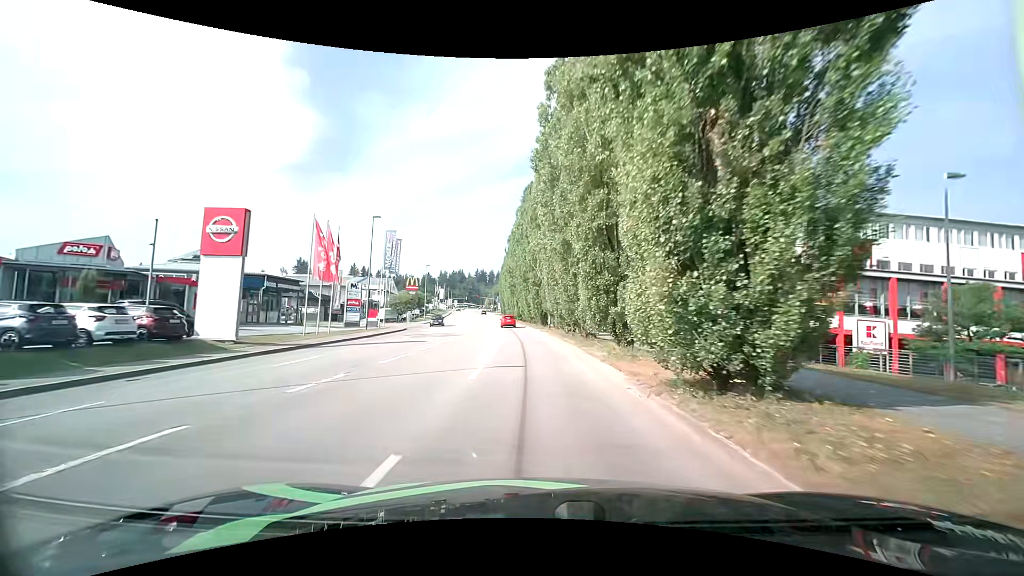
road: tertiary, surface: asphalt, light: Day
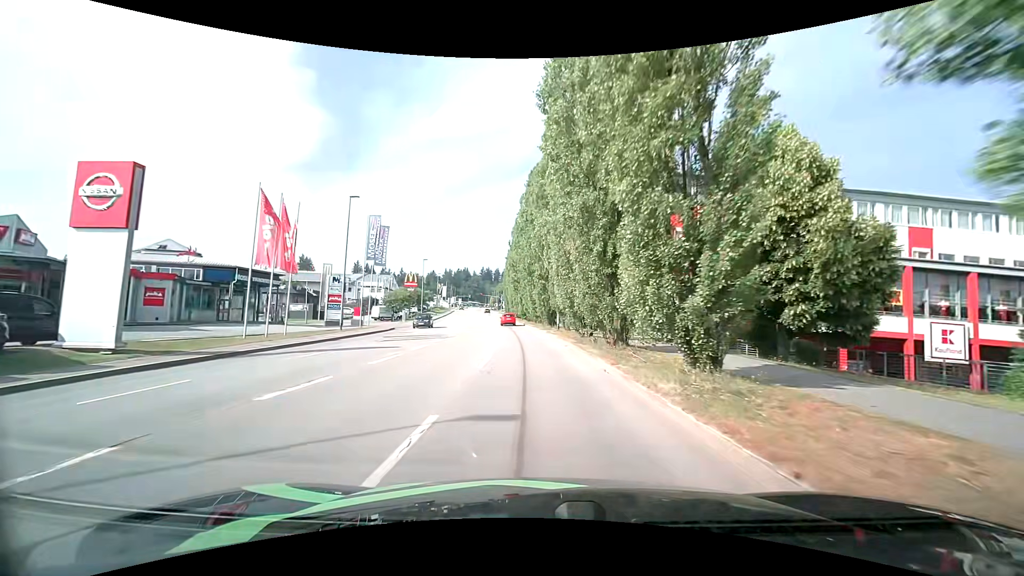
(0.0, +7.2) m; 0°
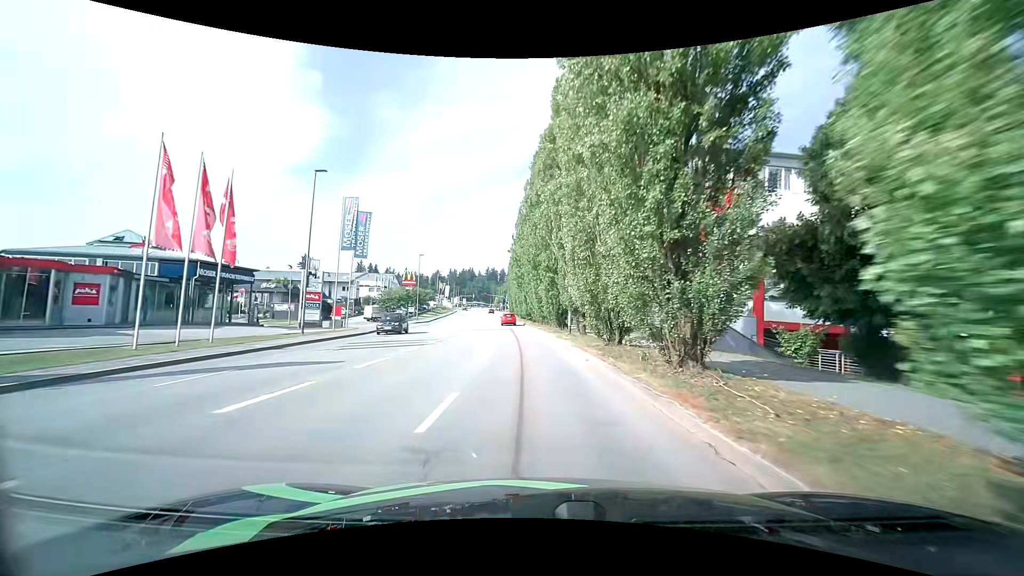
(-0.1, +7.2) m; -1°
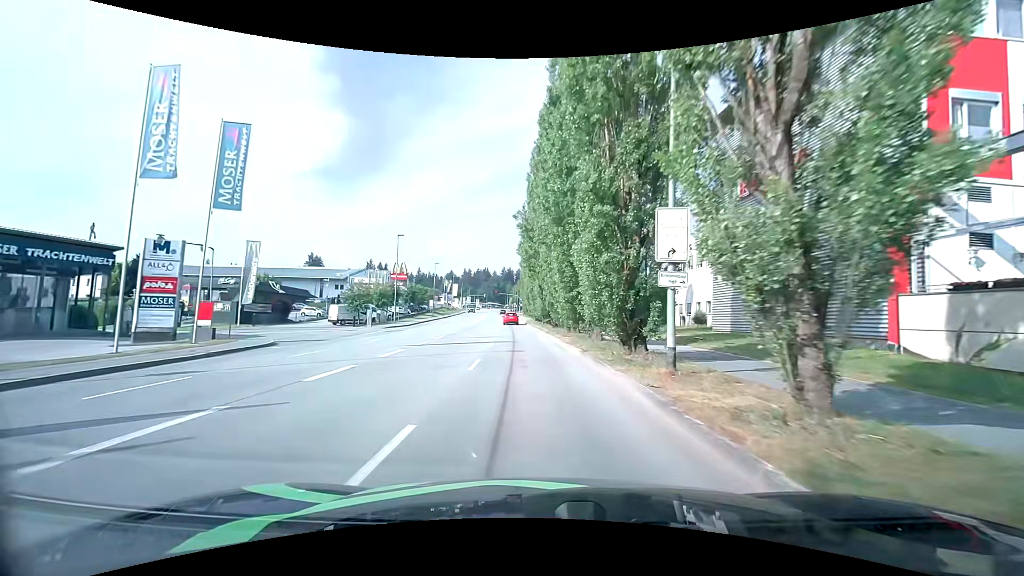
(-0.3, +20.8) m; -2°
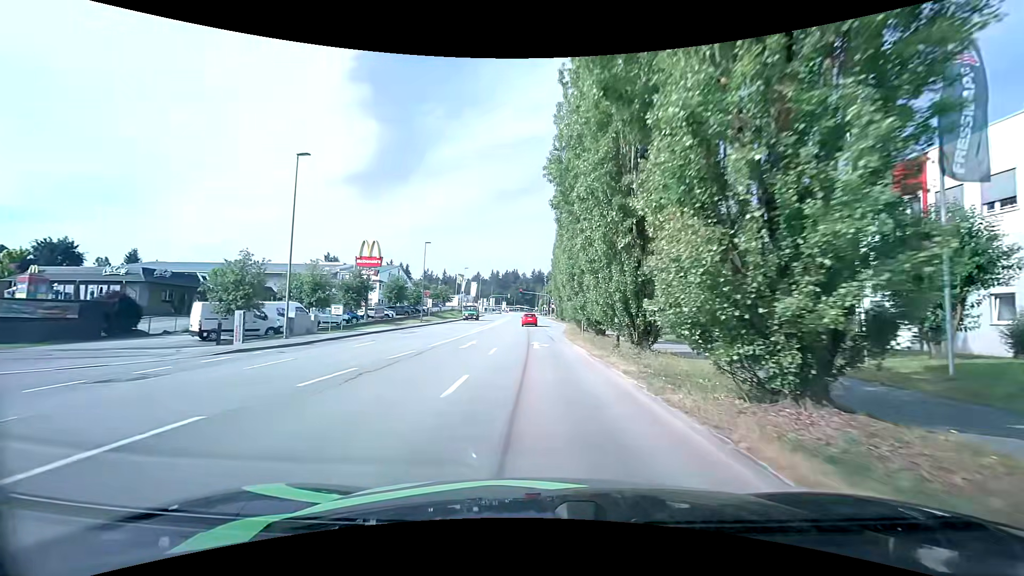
(-1.0, +30.9) m; -3°
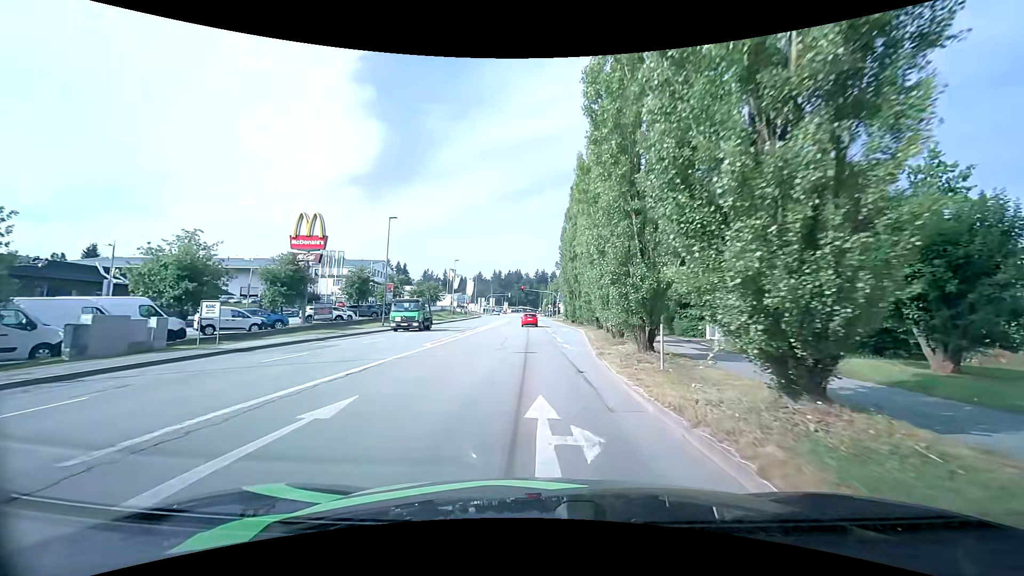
(-0.3, +16.8) m; -1°
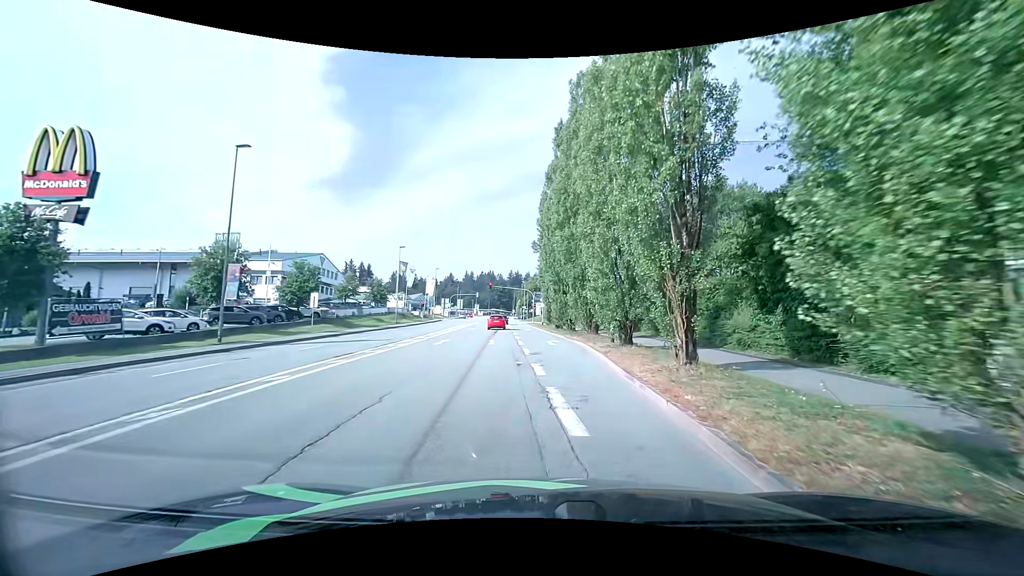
(+0.3, +20.2) m; +3°
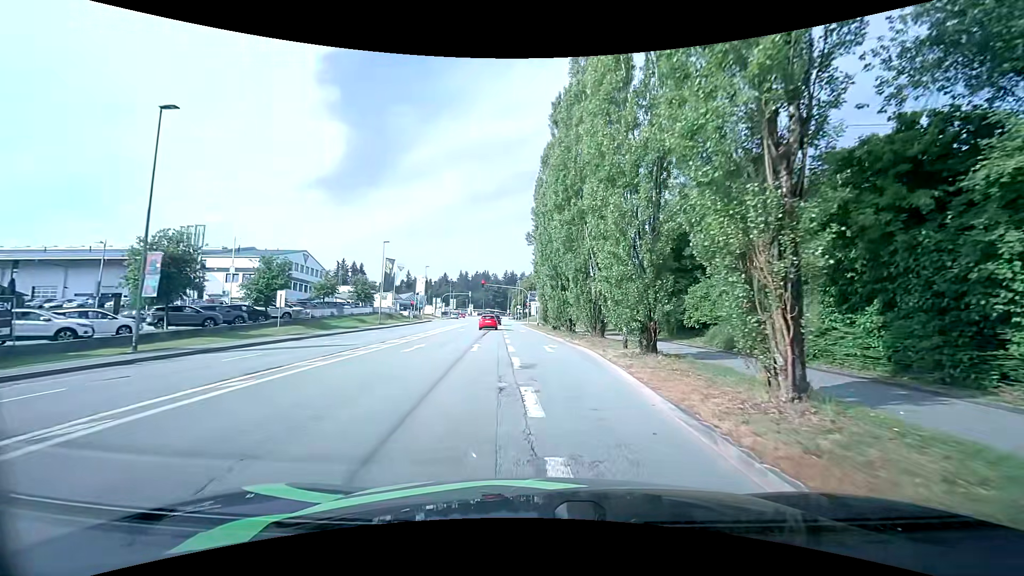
(+0.1, +4.8) m; -1°
